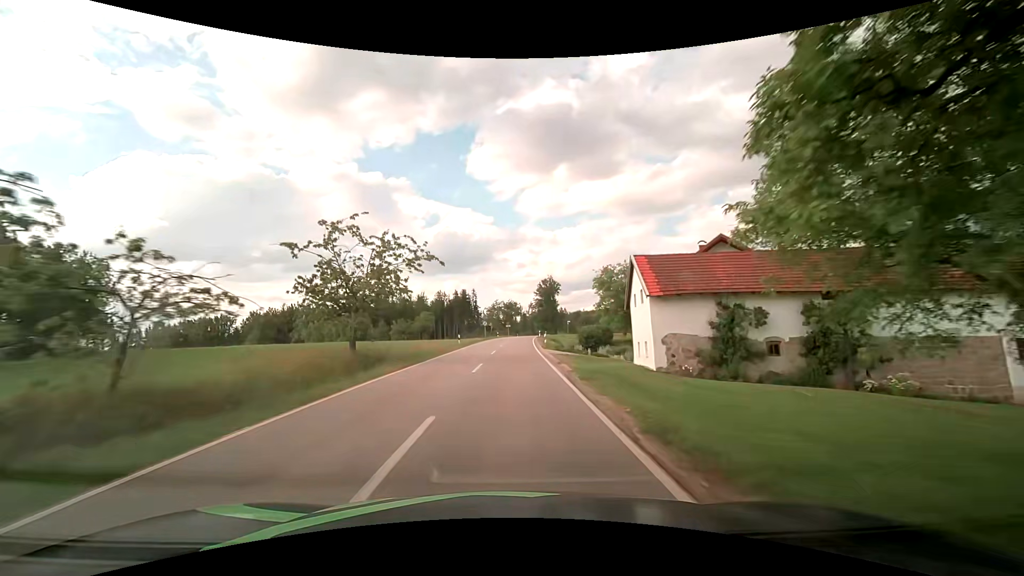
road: tertiary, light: Day
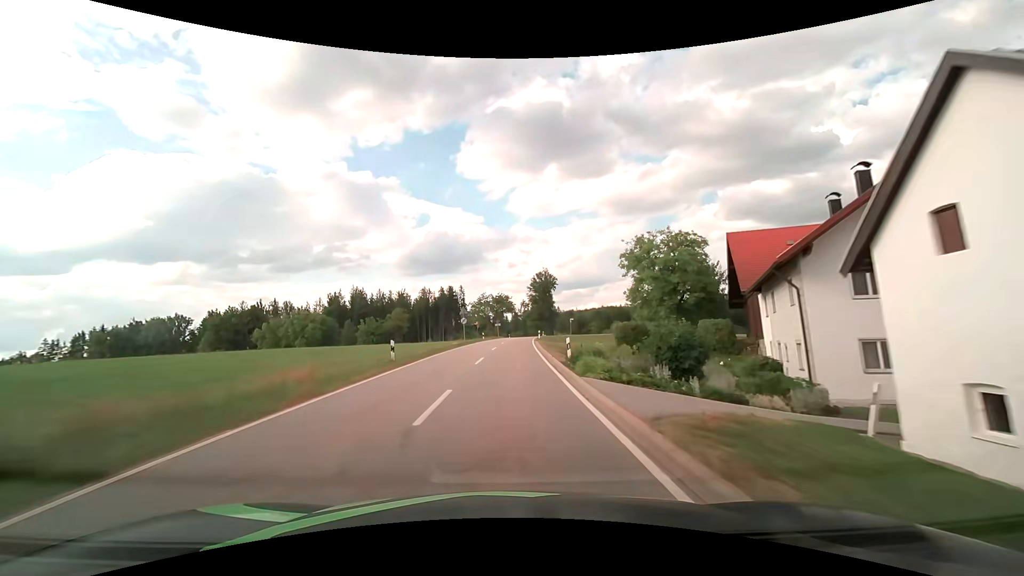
(+0.4, +20.7) m; +2°
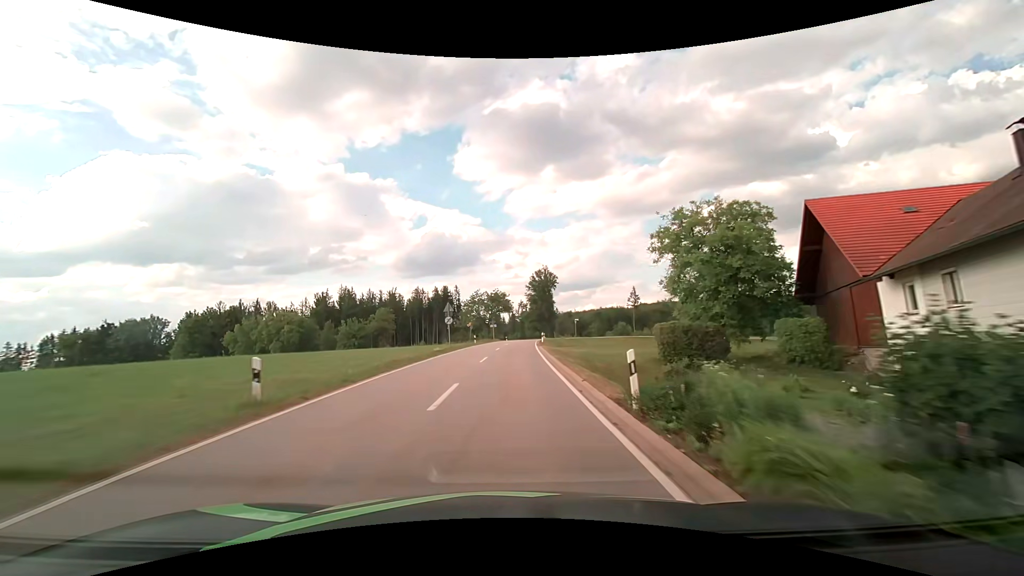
(0.0, +10.6) m; 0°
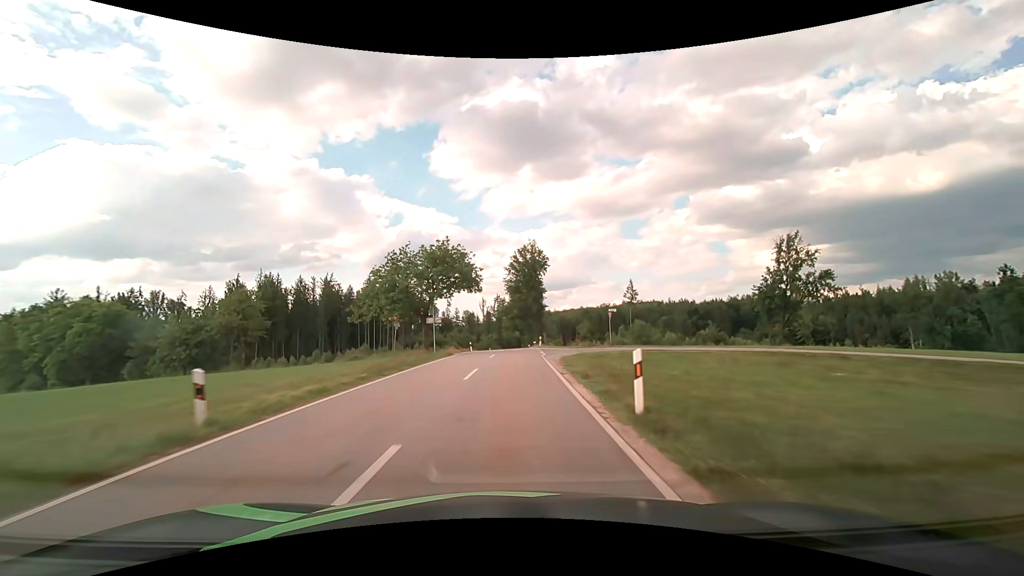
(+1.1, +43.0) m; +3°
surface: asphalt
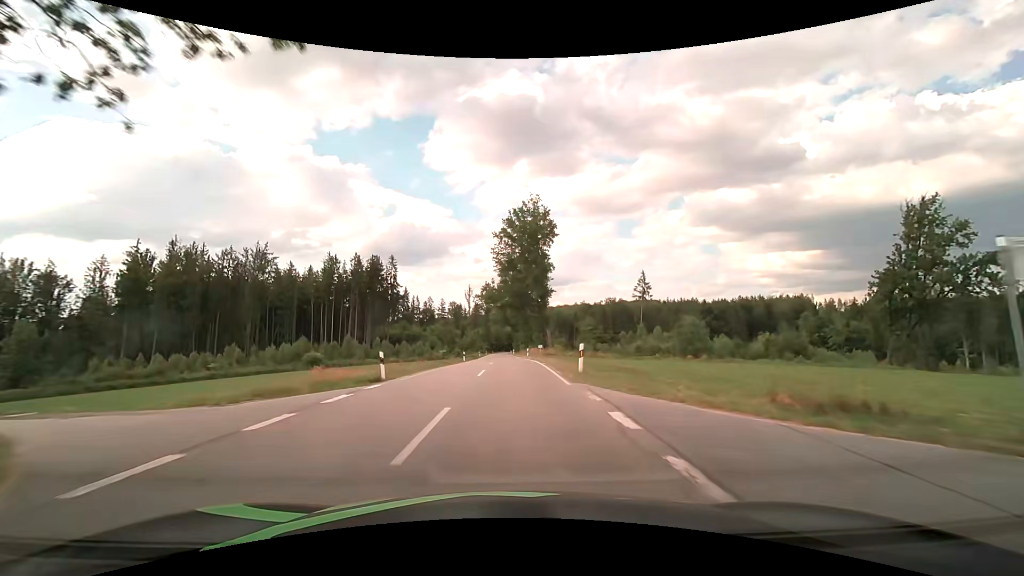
(+0.5, +33.1) m; +1°
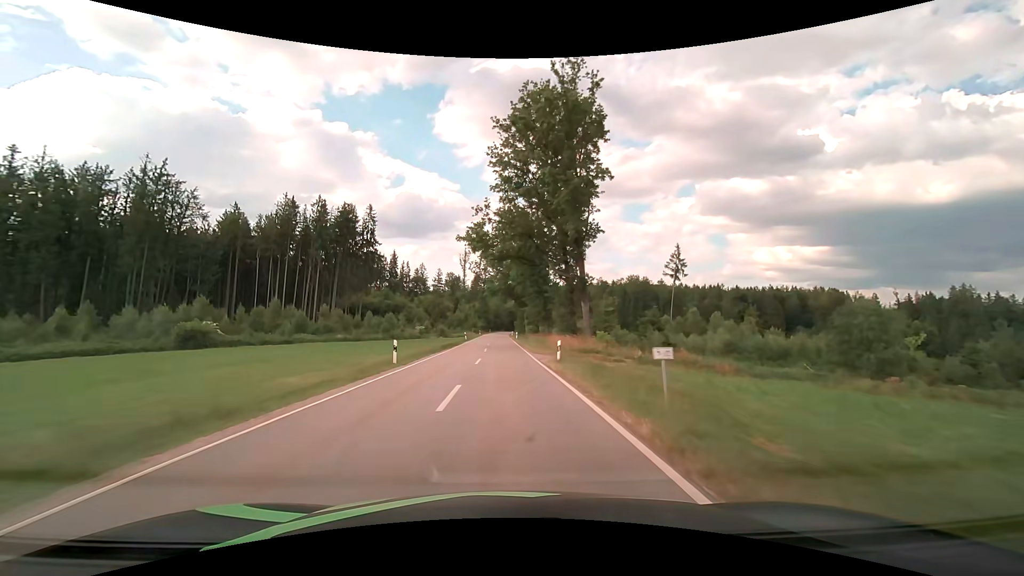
(-0.1, +32.9) m; 0°
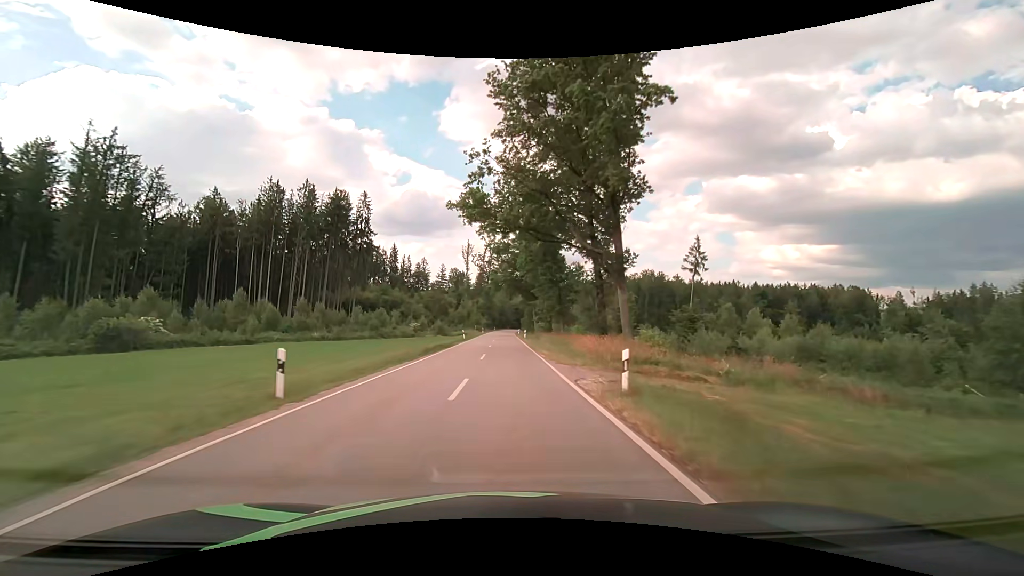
(-0.1, +11.0) m; -1°
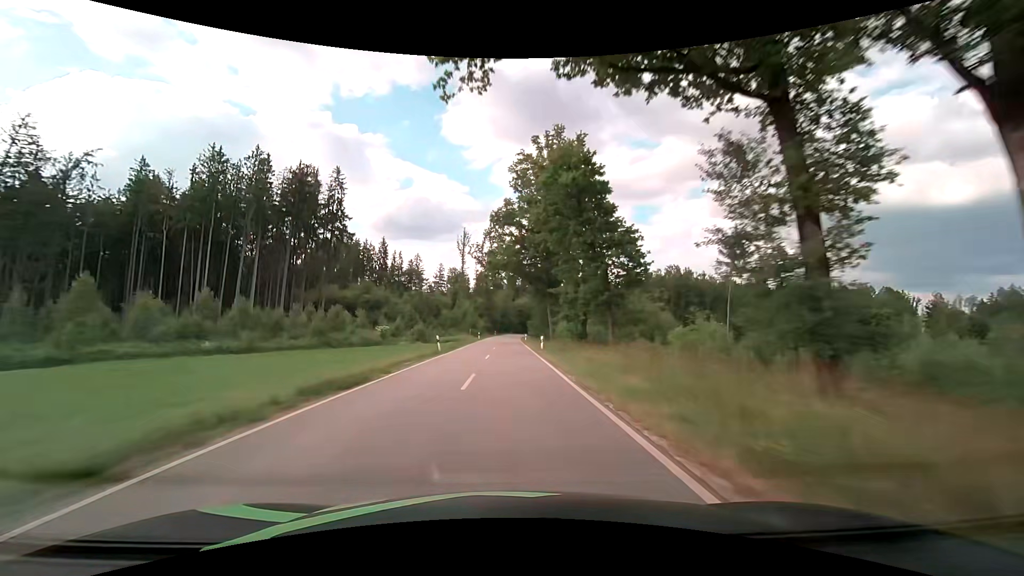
(-0.1, +22.5) m; -1°
(0, +10) (0, +20) (0, +30) (0, +40) (0, +50) (0, +60) (+1, +70) (+1, +80) (+1, +90) (+2, +100) m
